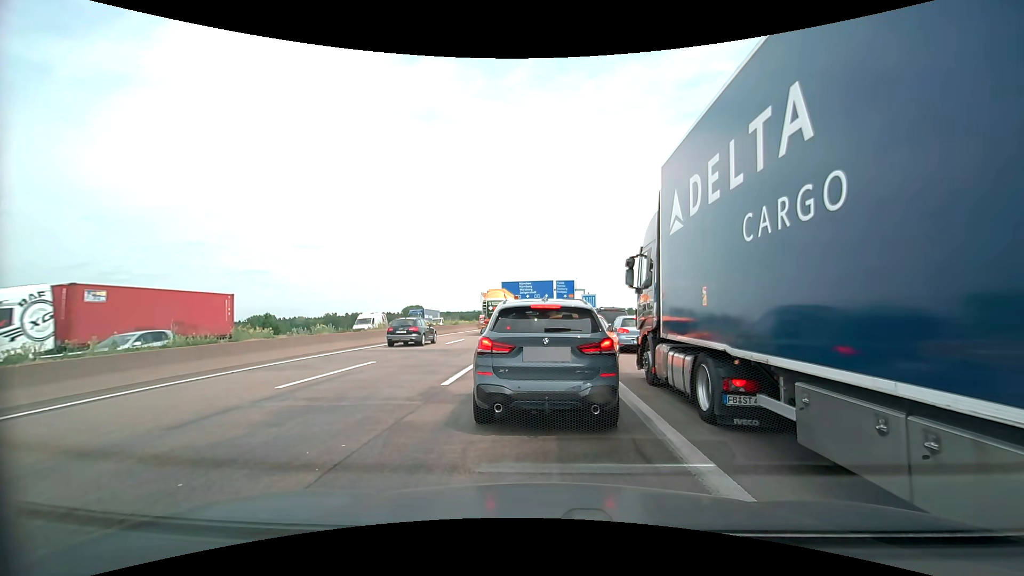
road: motorway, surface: asphalt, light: Day
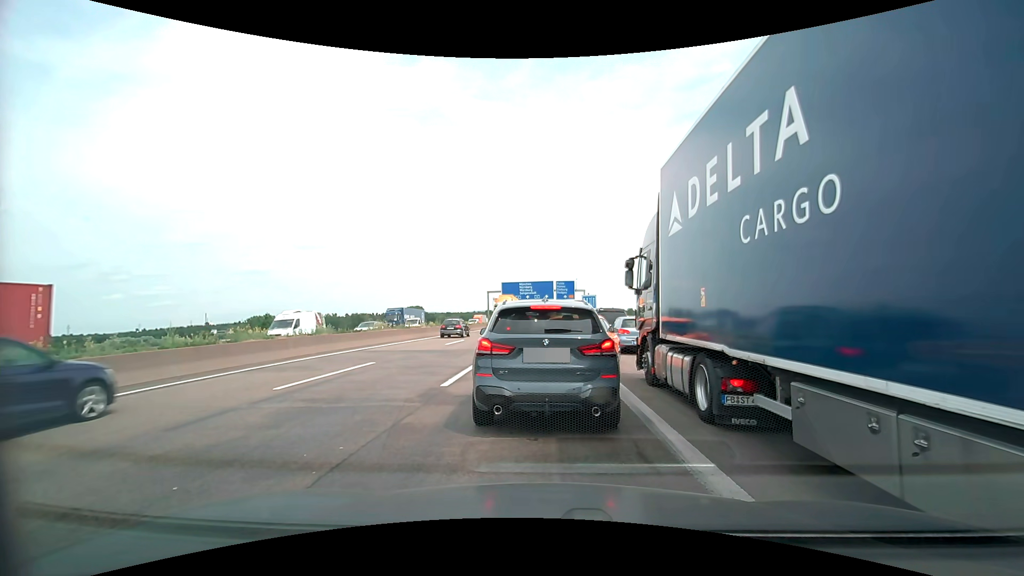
(0.0, +0.1) m; 0°
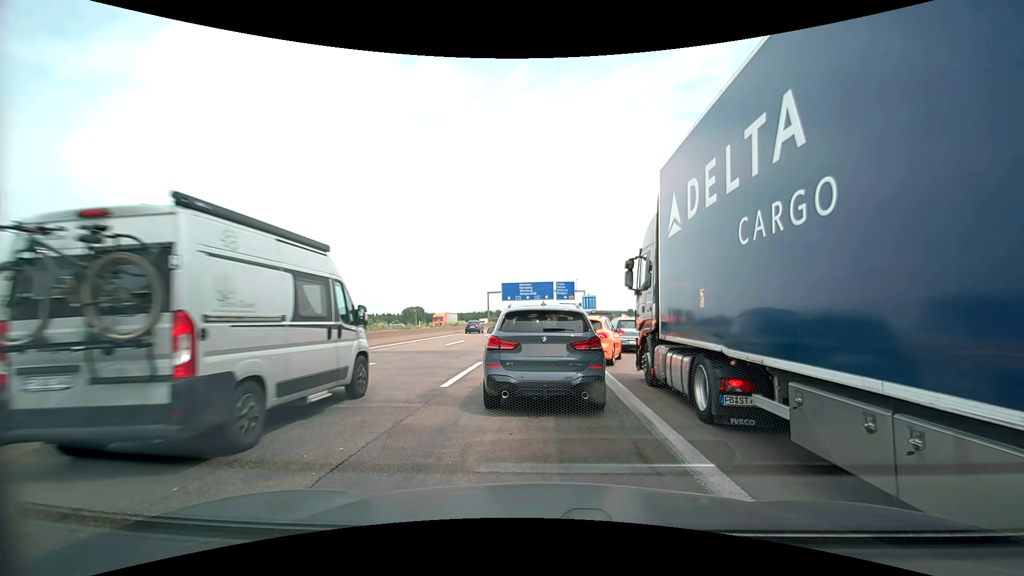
(0.0, +0.1) m; 0°
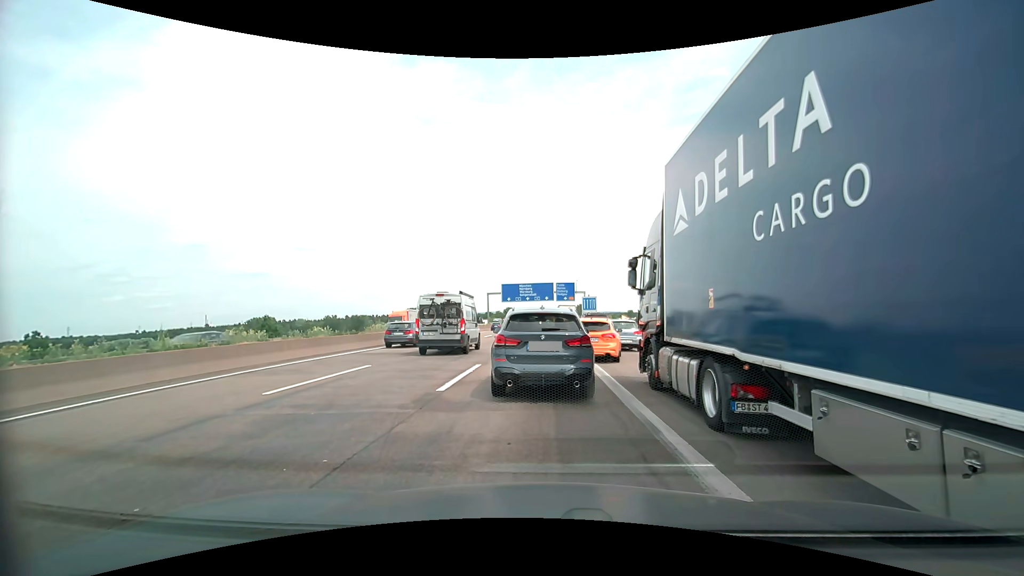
(0.0, +0.4) m; 0°
